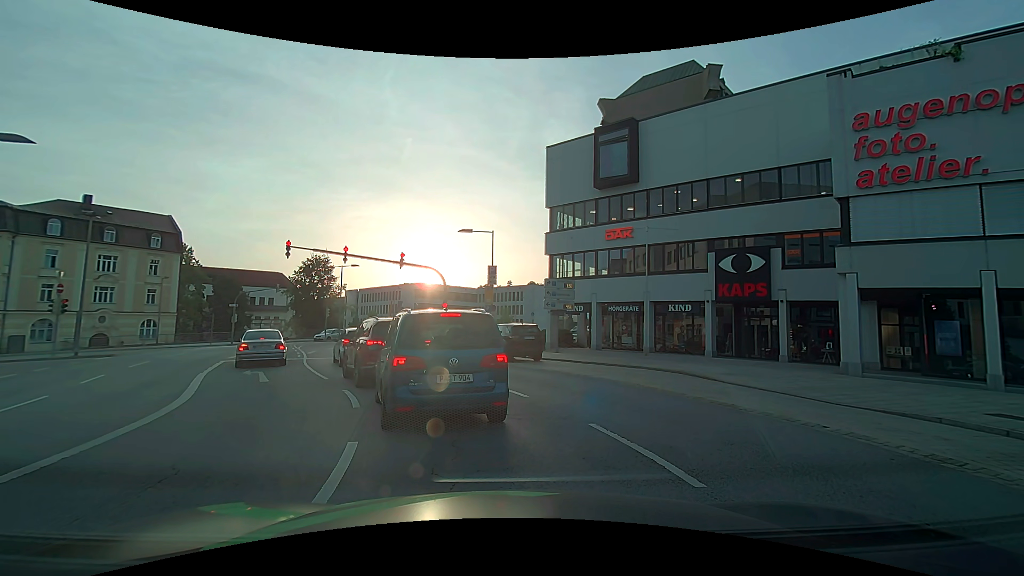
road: primary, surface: asphalt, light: Day
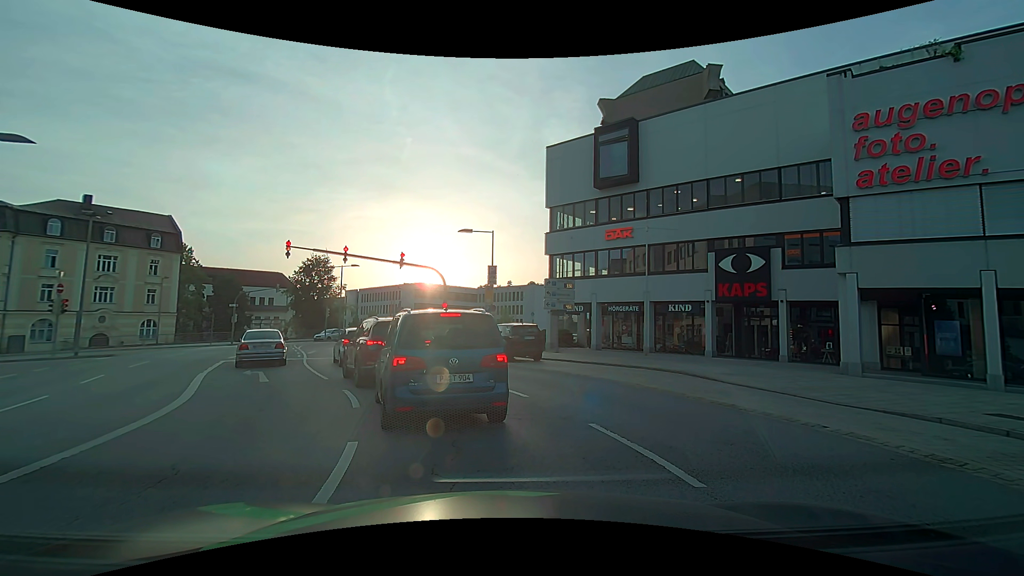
(0.0, 0.0) m; 0°
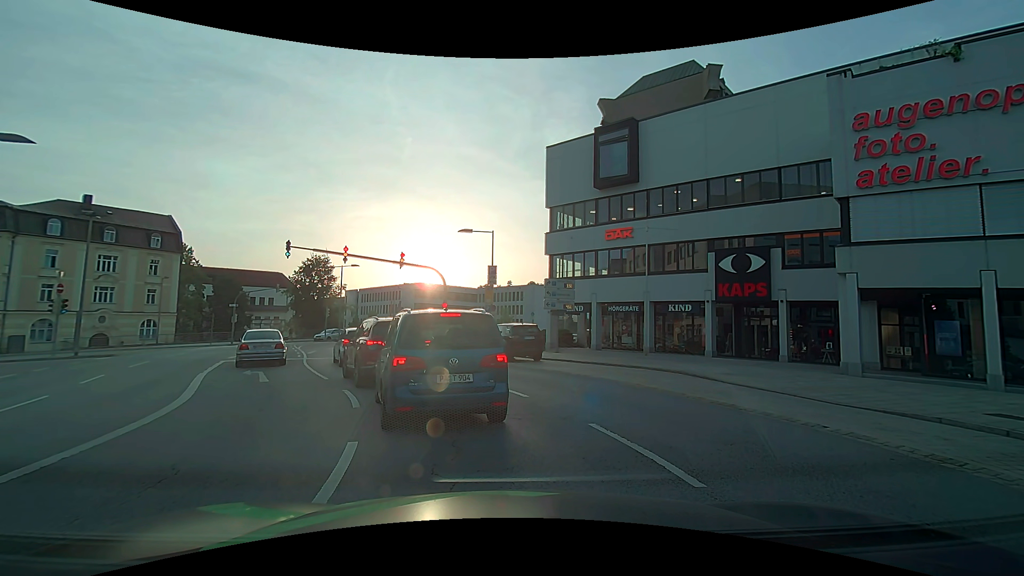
(0.0, 0.0) m; 0°
(-1, +10) (-5, +19) (-9, +28) (-12, +38) (-13, +48) (-11, +57) (-6, +66) (0, +74) (+7, +81) (+14, +89) m
